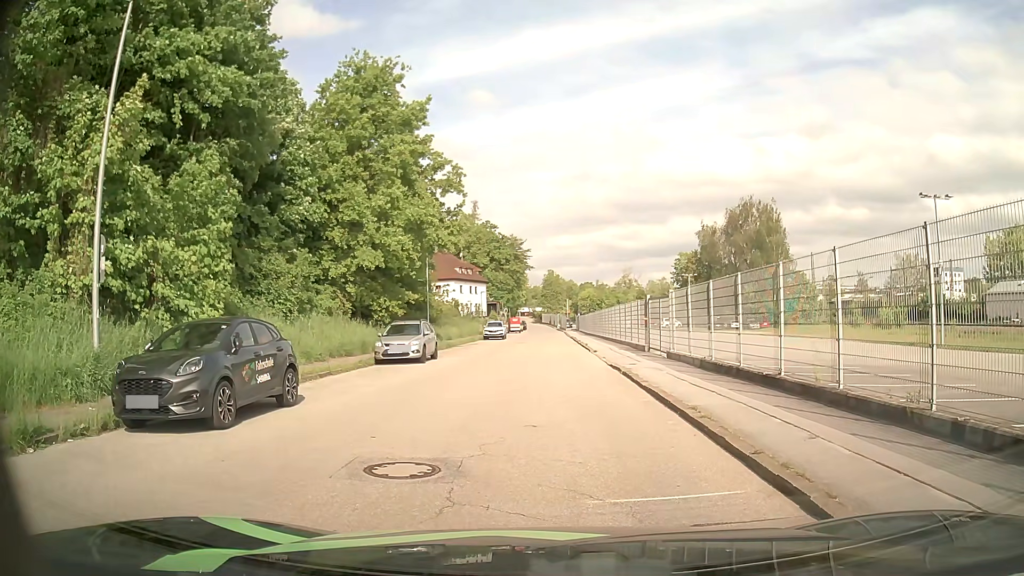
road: residential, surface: asphalt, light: Day
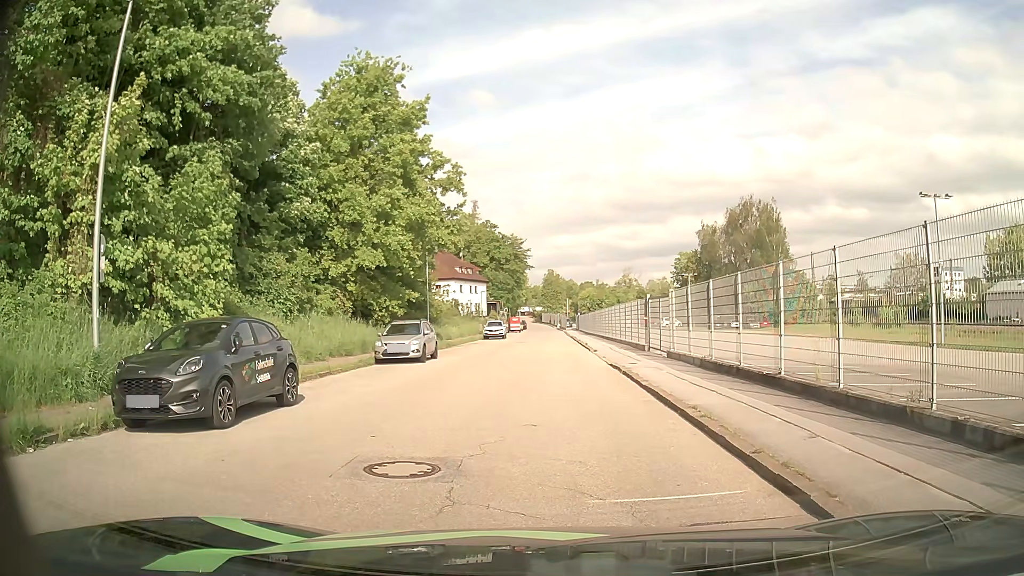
(0.0, 0.0) m; 0°
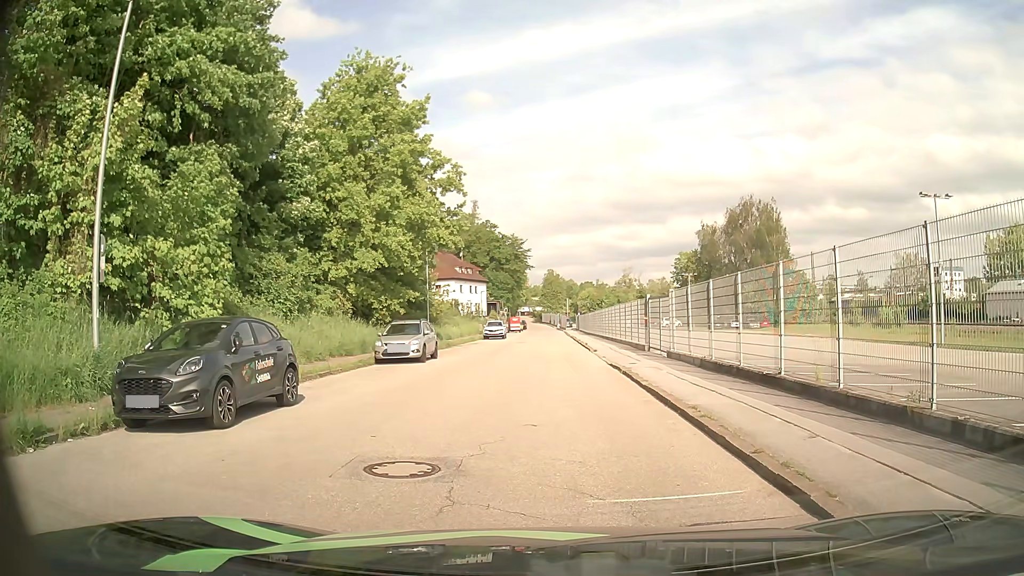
(0.0, 0.0) m; 0°
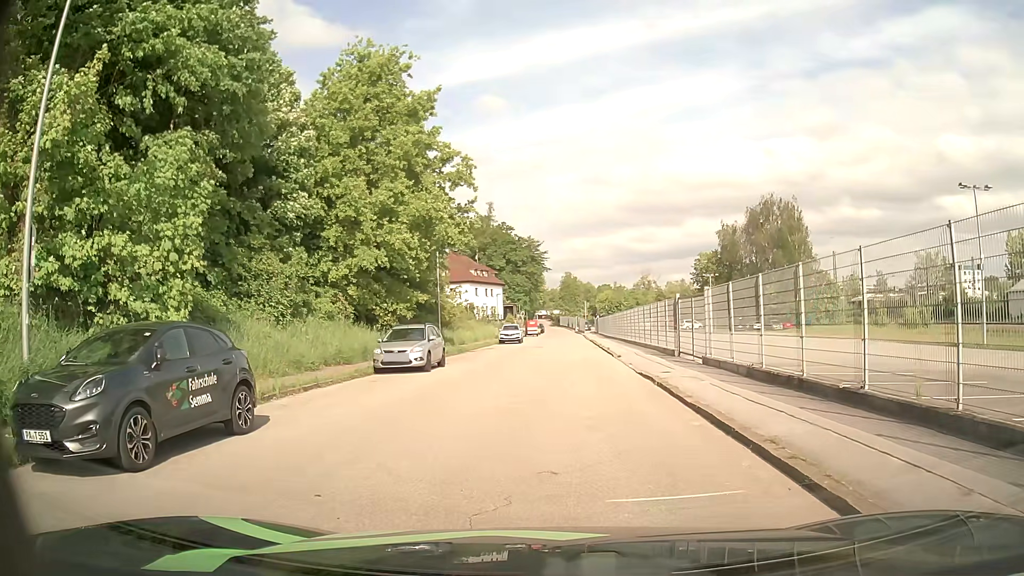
(-0.1, +2.8) m; -3°
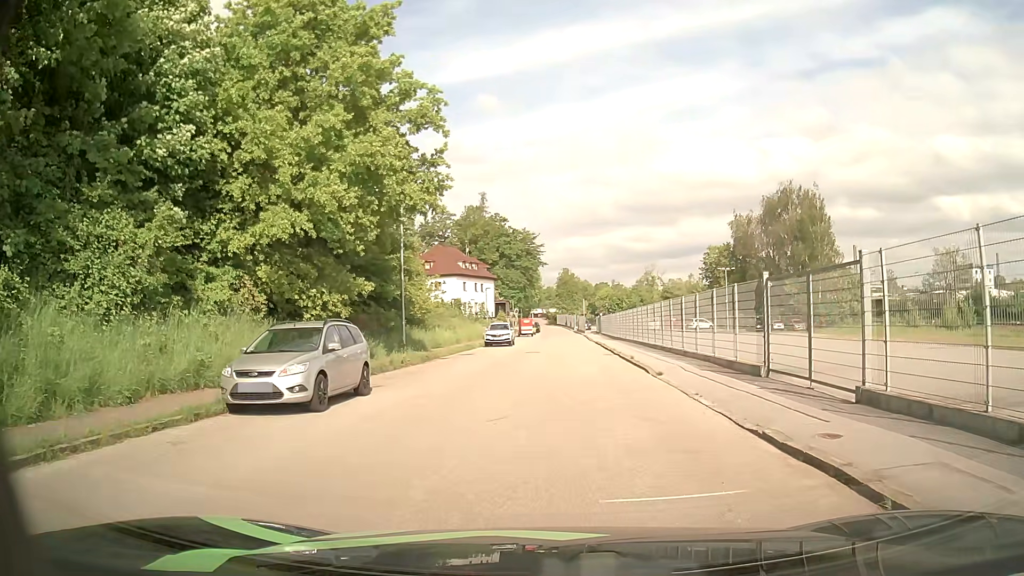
(-0.2, +10.5) m; 0°
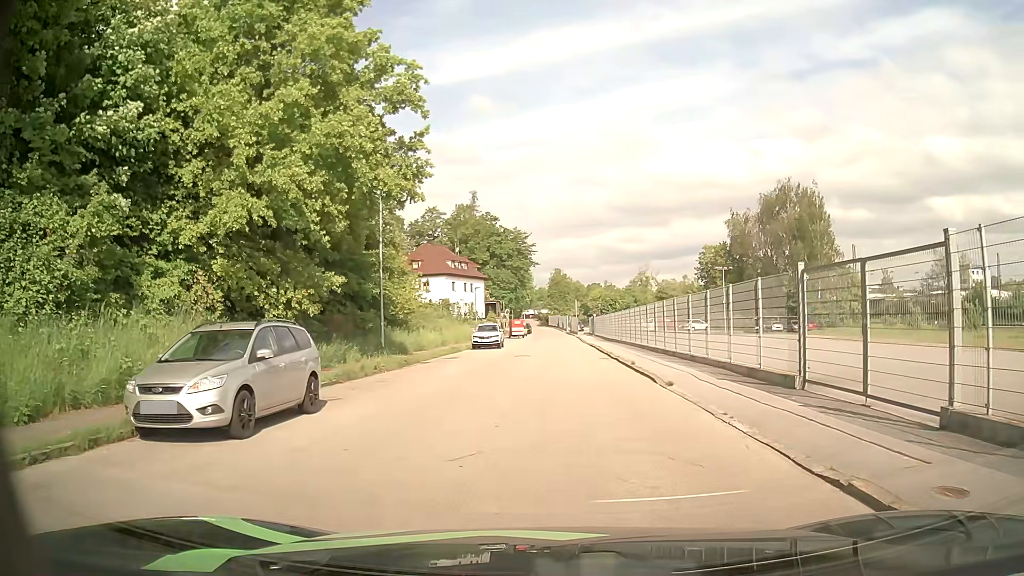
(0.0, +2.7) m; 0°
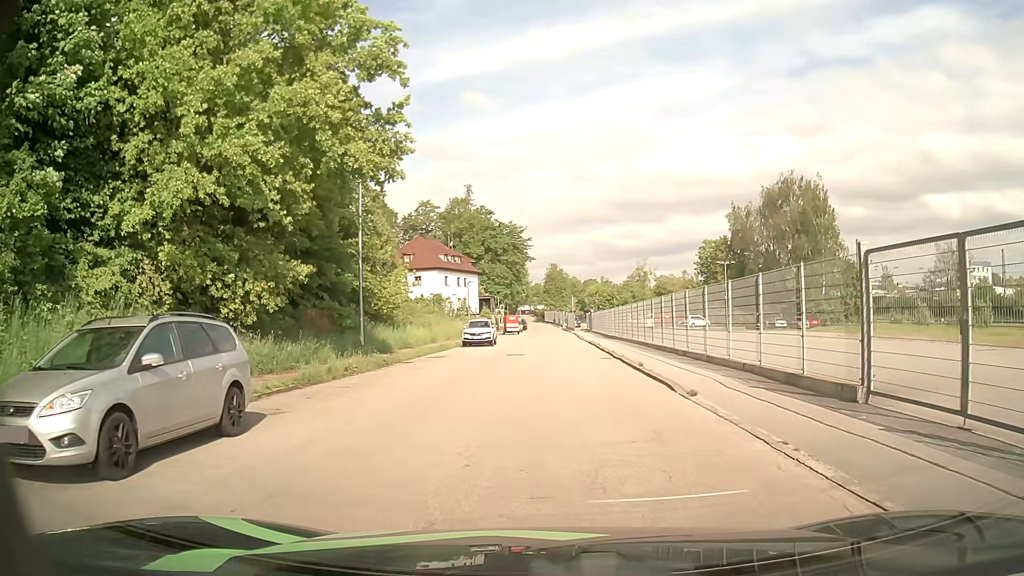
(0.0, +2.8) m; +1°
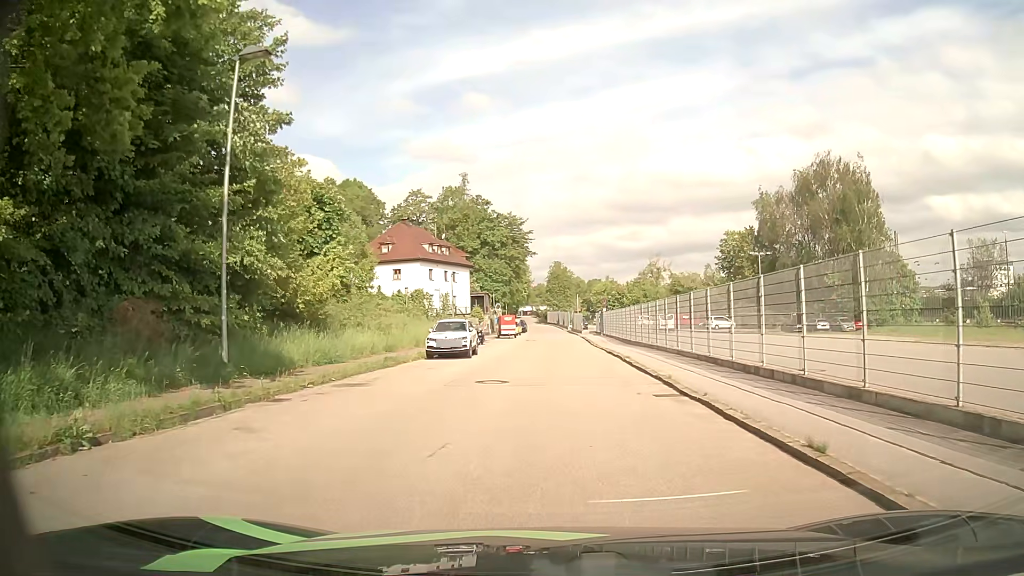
(0.0, +12.6) m; -1°
(0, +10) (0, +20) (+1, +30) (+1, +40) (+1, +50) (+1, +60) (+1, +70) (+1, +80) (+1, +90) (0, +100) m
